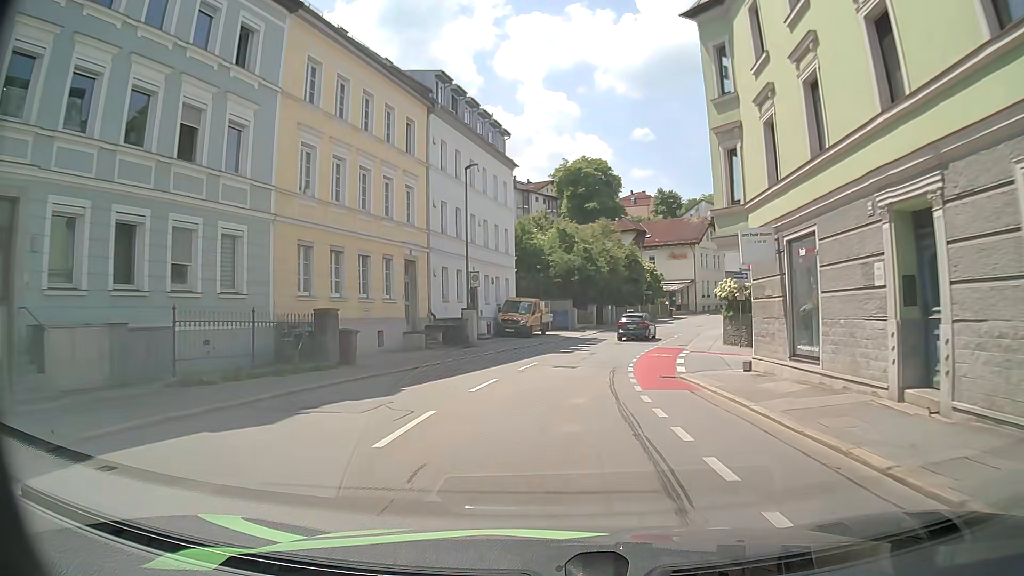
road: tertiary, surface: asphalt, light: Day
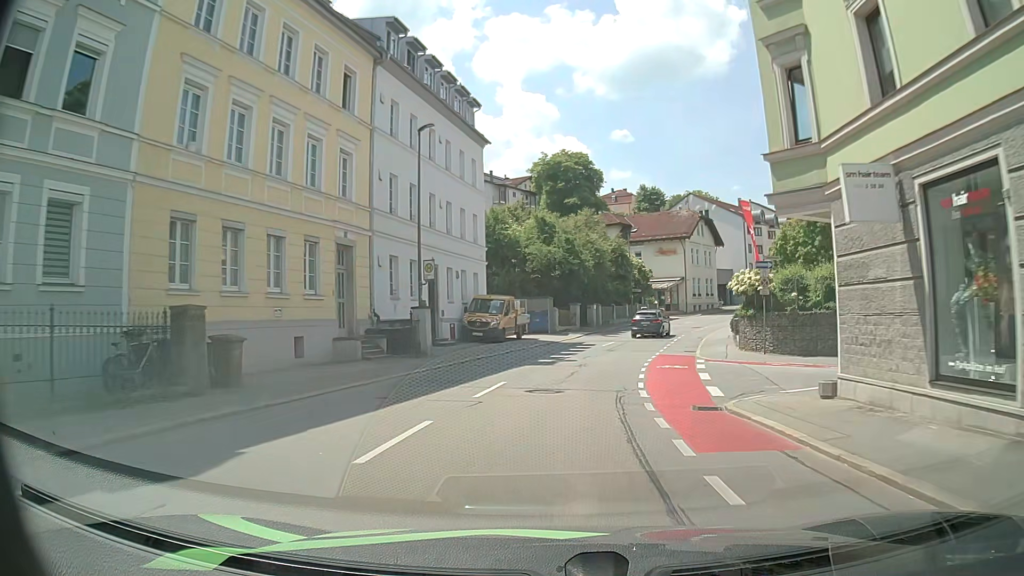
(+0.1, +6.7) m; +2°
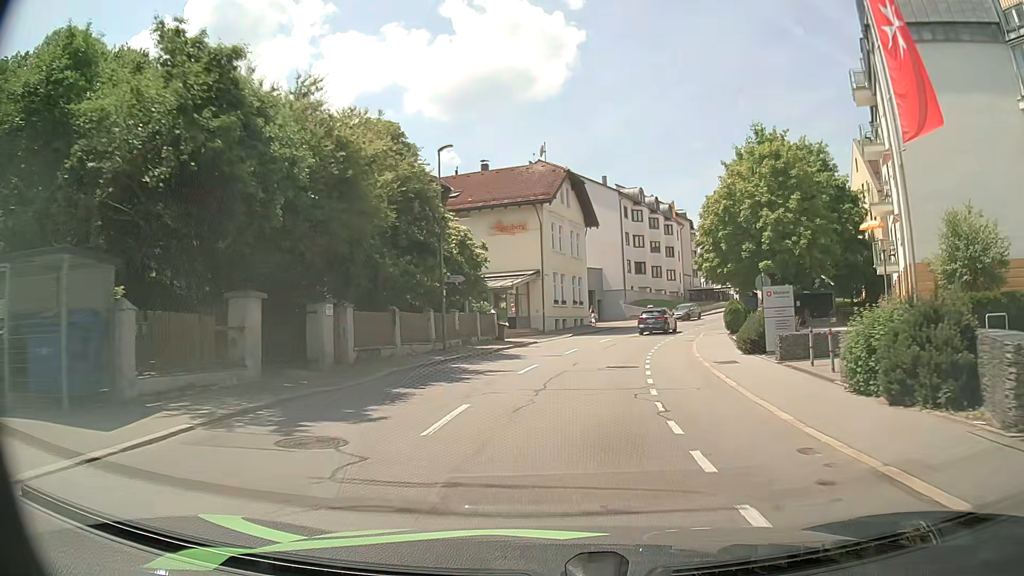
(+4.2, +32.5) m; +15°
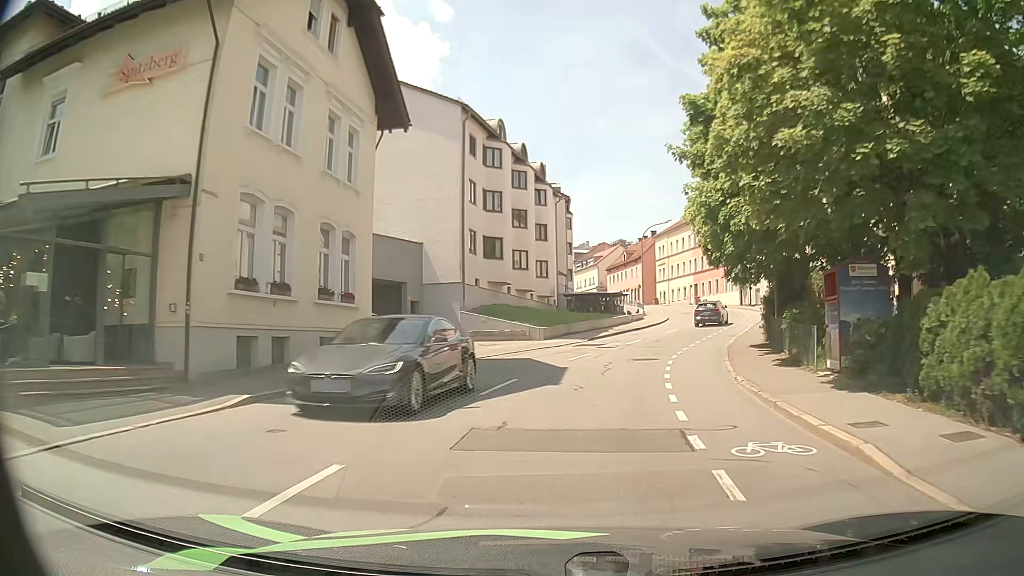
(+3.5, +30.9) m; +13°
(0, +10) (+2, +20) (+5, +29) (+9, +39) (+12, +48) (+15, +57) (+17, +67) (+16, +77) (+14, +87) (+12, +97) m
